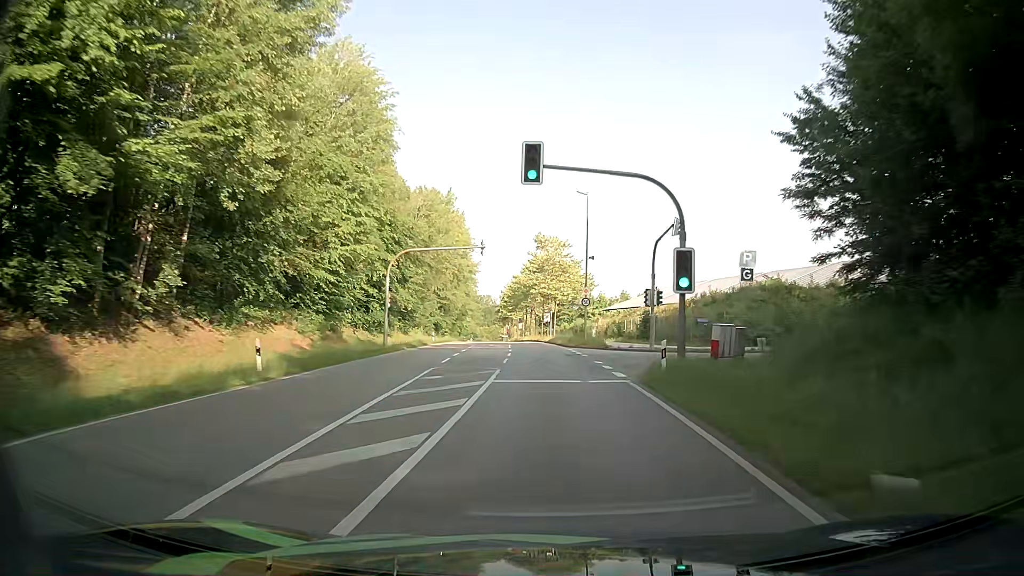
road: secondary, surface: asphalt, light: Day
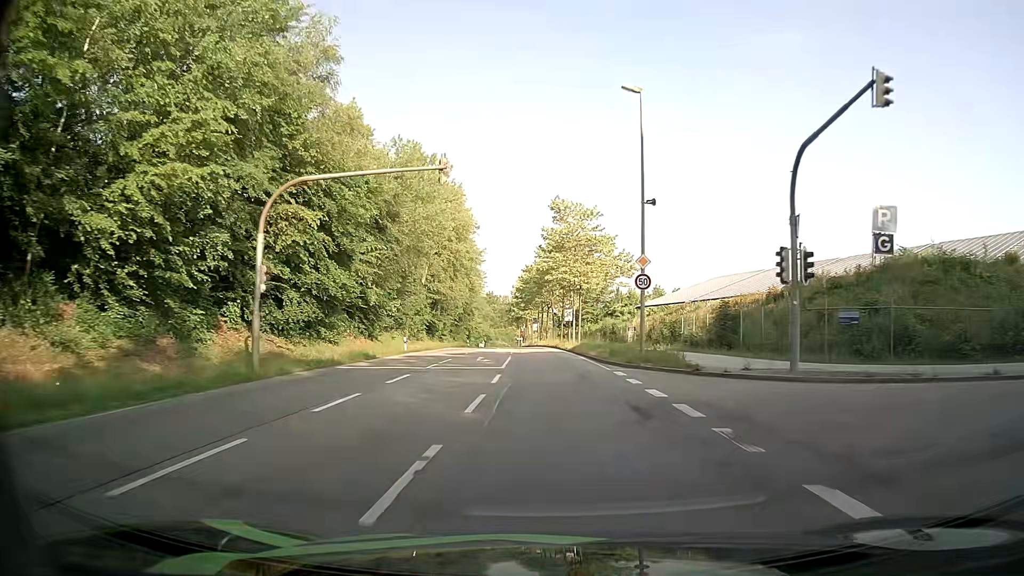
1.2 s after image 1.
(-0.1, +20.5) m; -1°
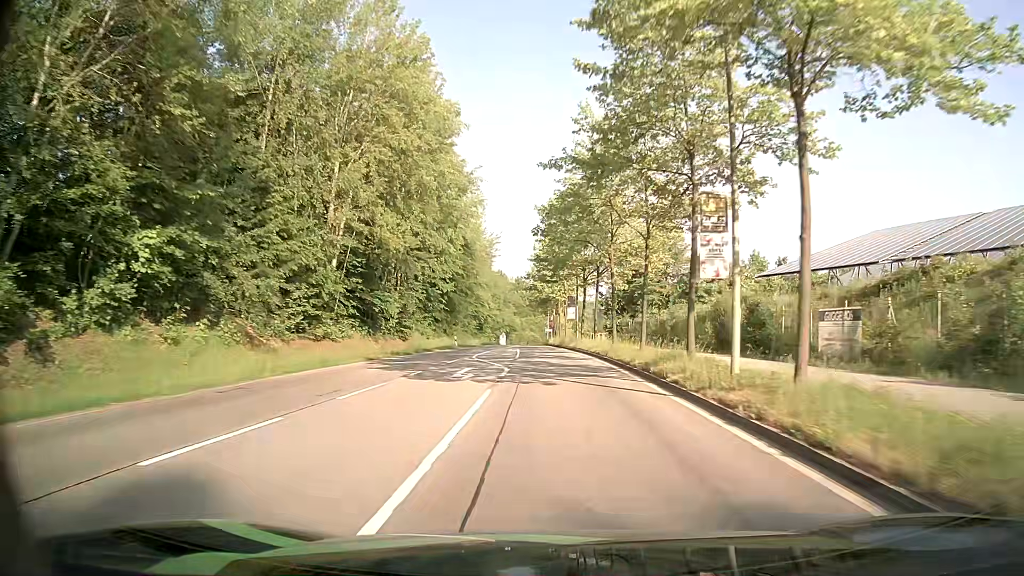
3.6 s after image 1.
(-1.2, +41.3) m; -3°
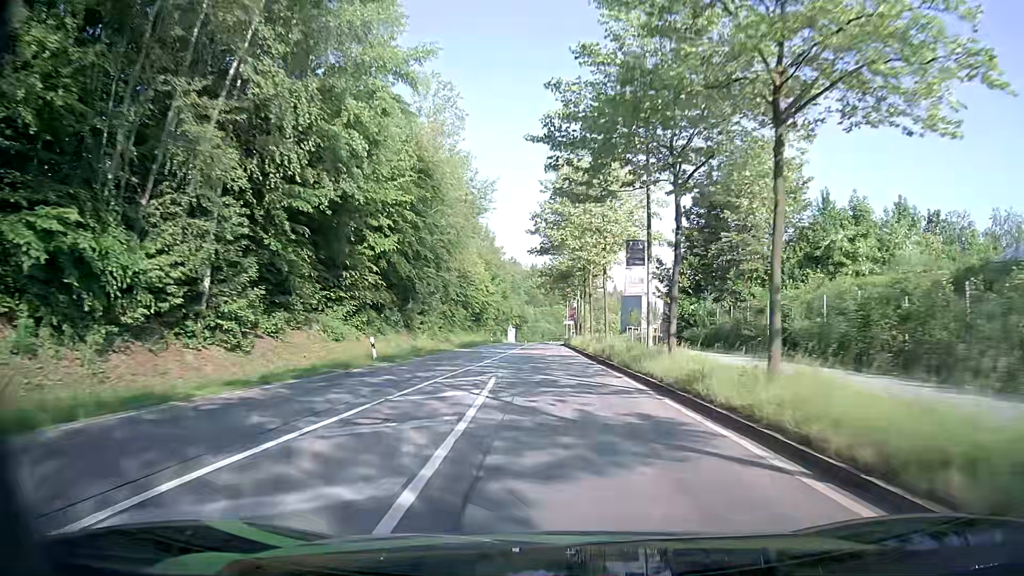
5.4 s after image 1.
(-0.4, +31.3) m; -1°
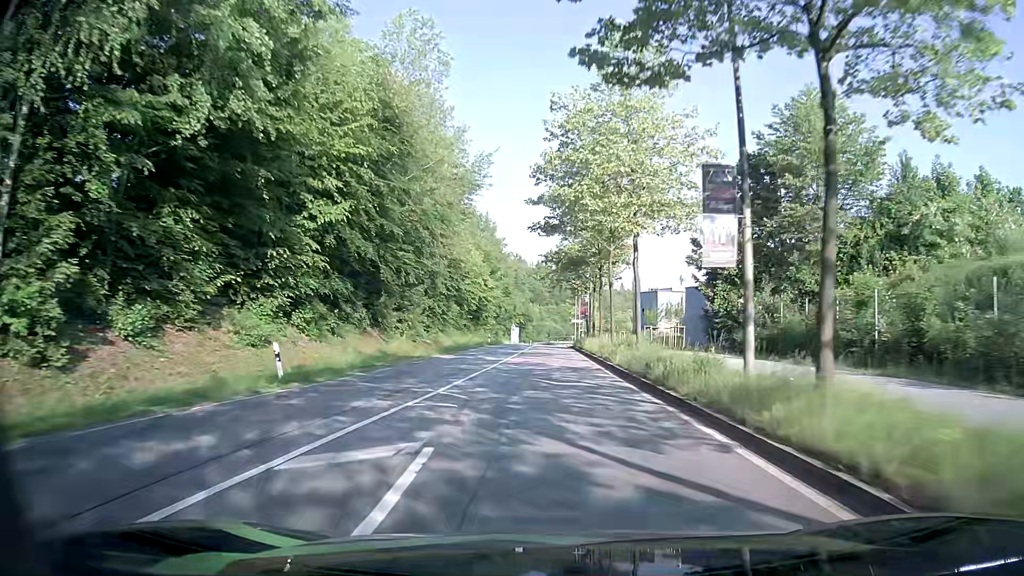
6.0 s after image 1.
(0.0, +10.0) m; 0°
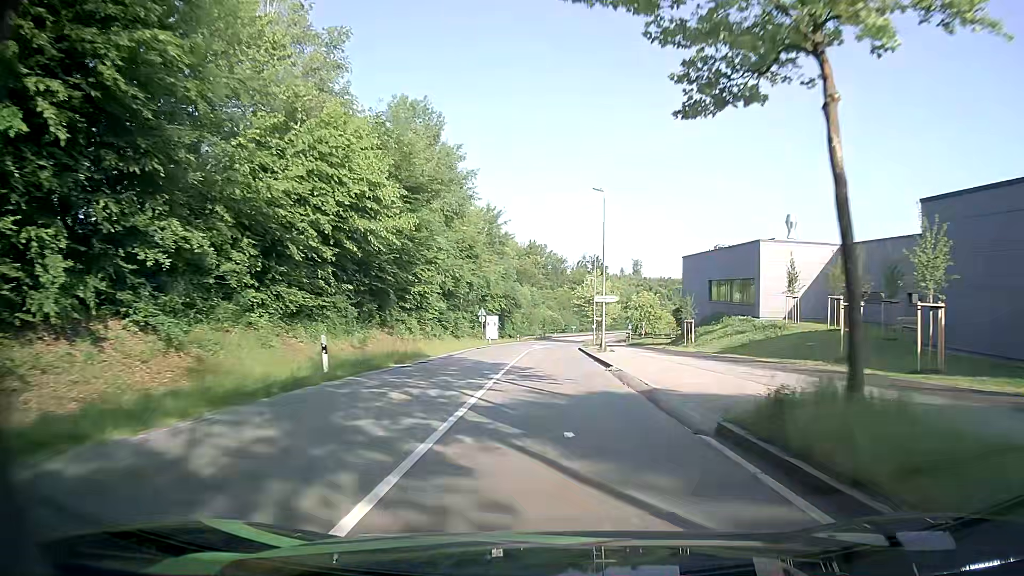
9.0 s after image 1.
(-0.3, +49.0) m; 0°
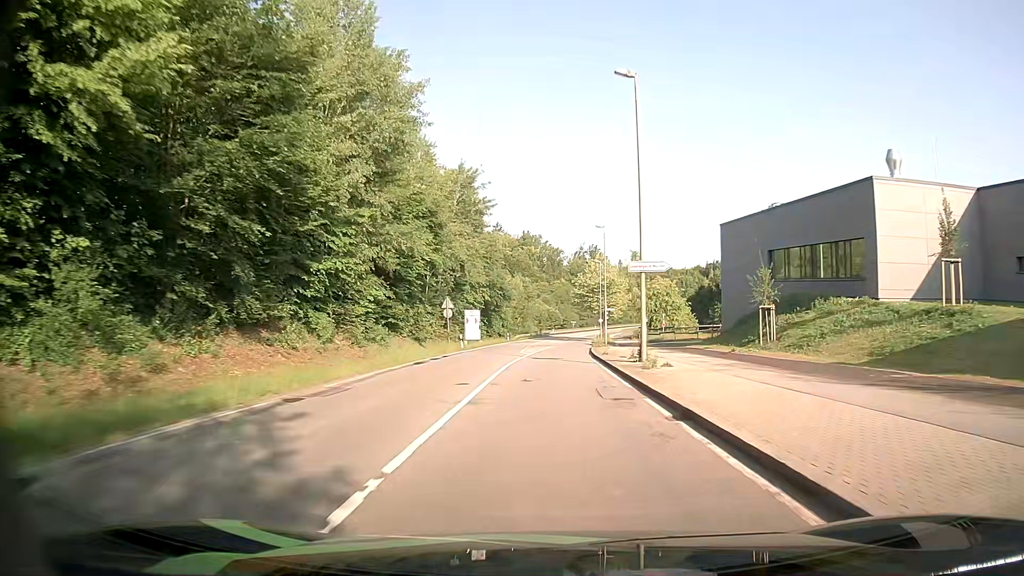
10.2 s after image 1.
(+0.2, +19.6) m; +1°
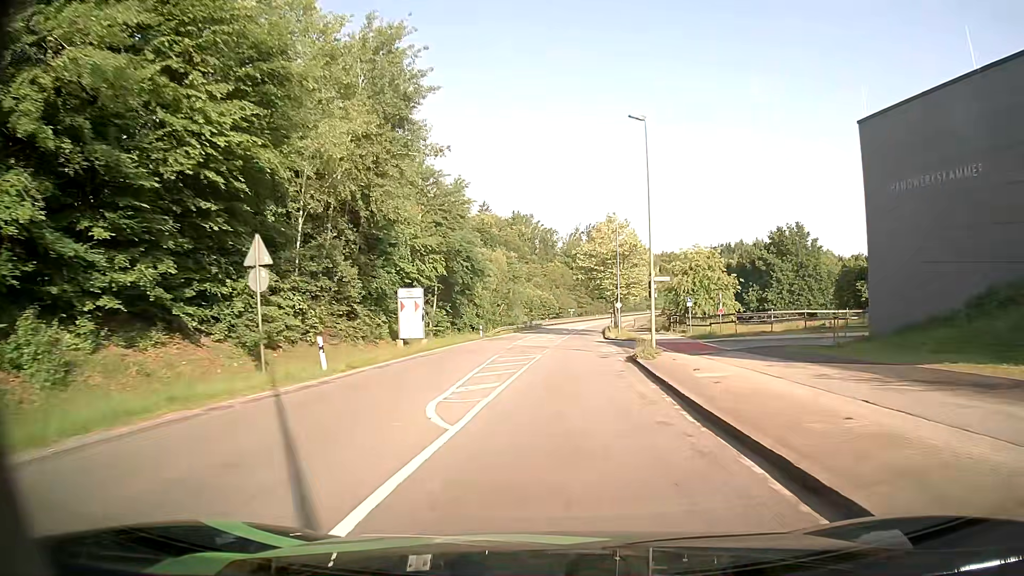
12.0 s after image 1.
(-0.1, +28.7) m; 0°
(0, +10) (0, +20) (+1, +30) (+1, +40) (+2, +50) (+2, +60) (+3, +70) (+4, +80) (+5, +90) (+6, +100) m
